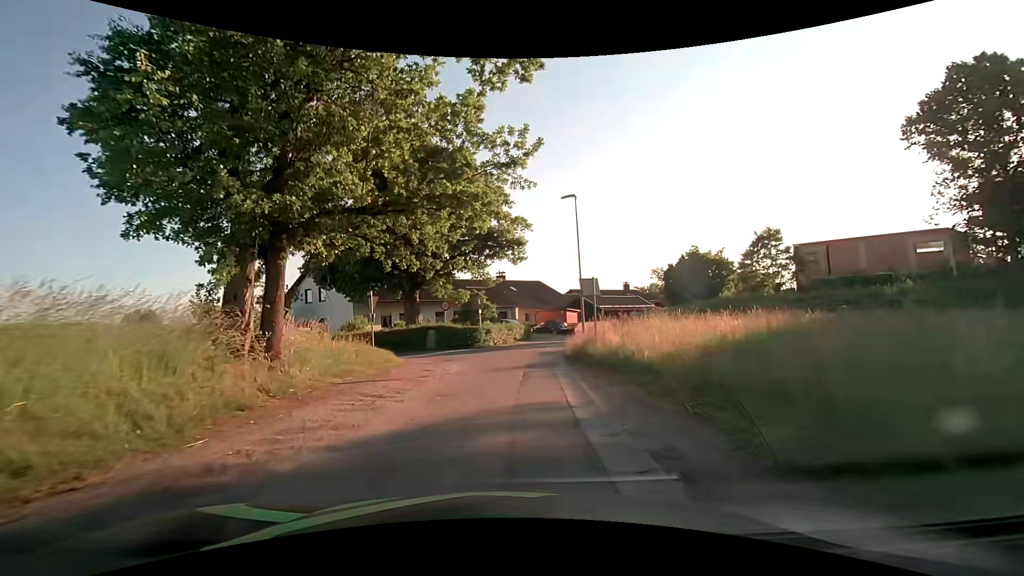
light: Day
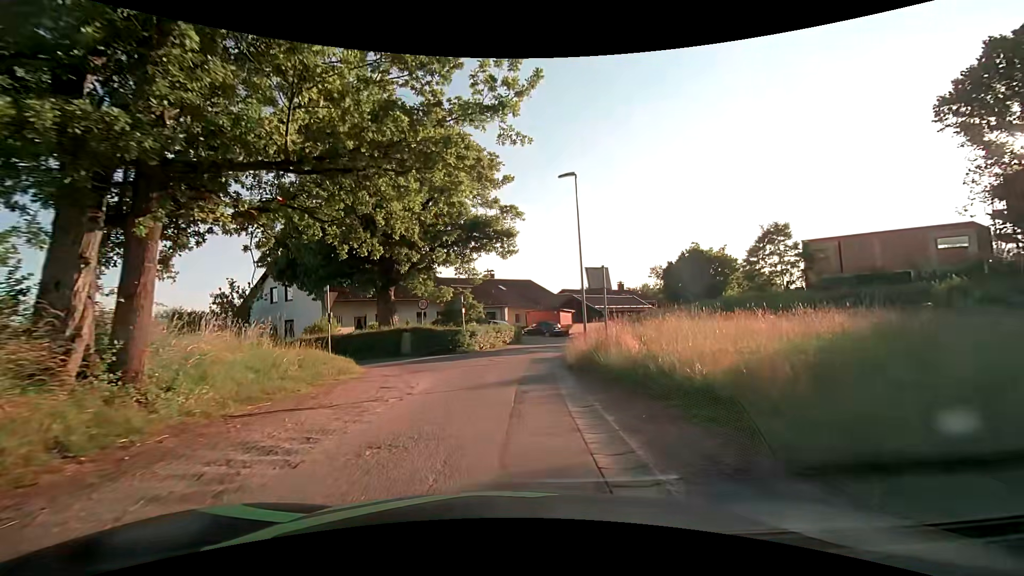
(0.0, +4.0) m; +1°
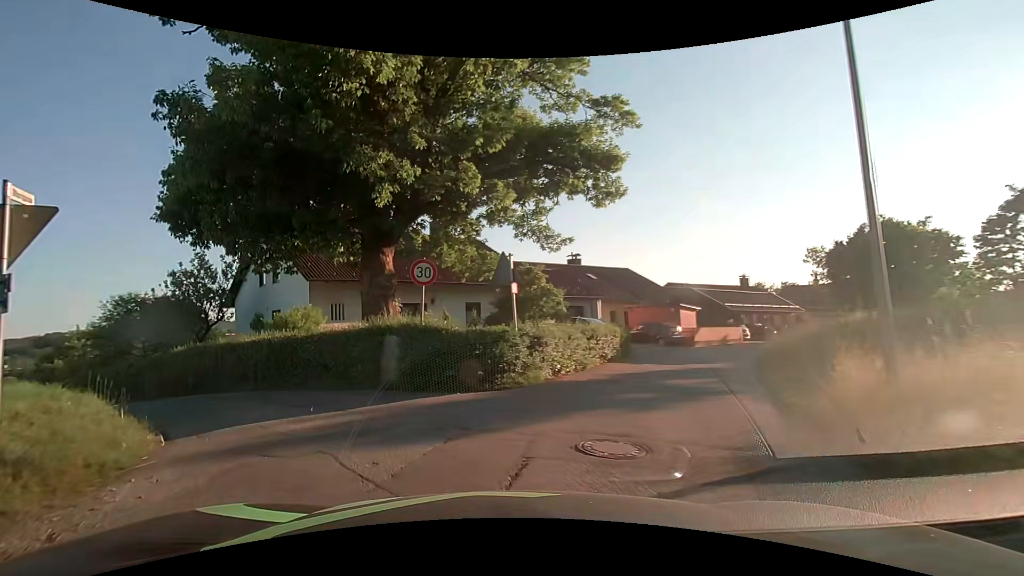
(-0.1, +14.0) m; -9°
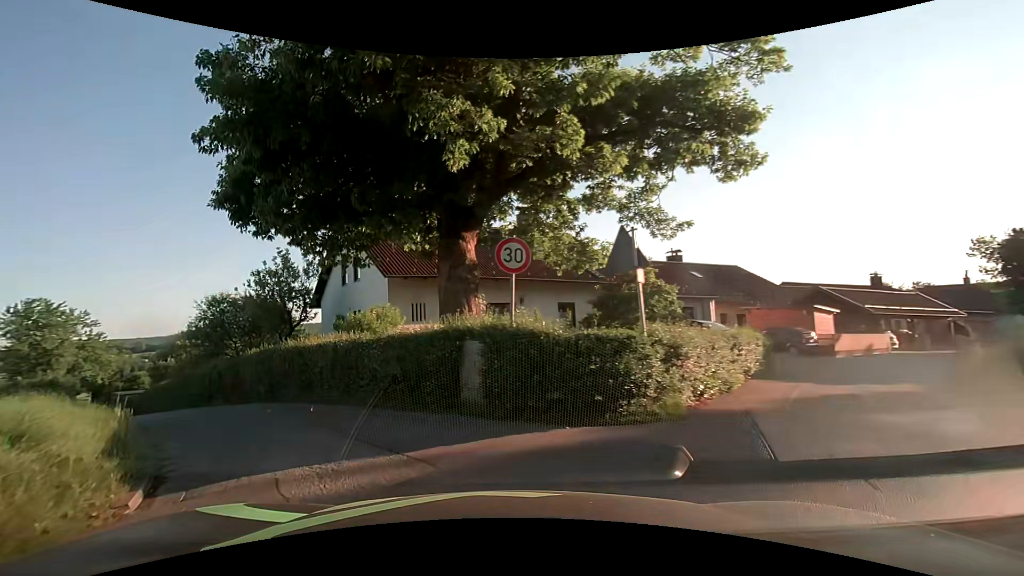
(-0.3, +3.0) m; -9°
(-3, +9) (-10, +17) (-17, +24) (-24, +31) (-30, +39) (-37, +46) (-44, +53) (-51, +60) (-58, +67) (-66, +74) m
